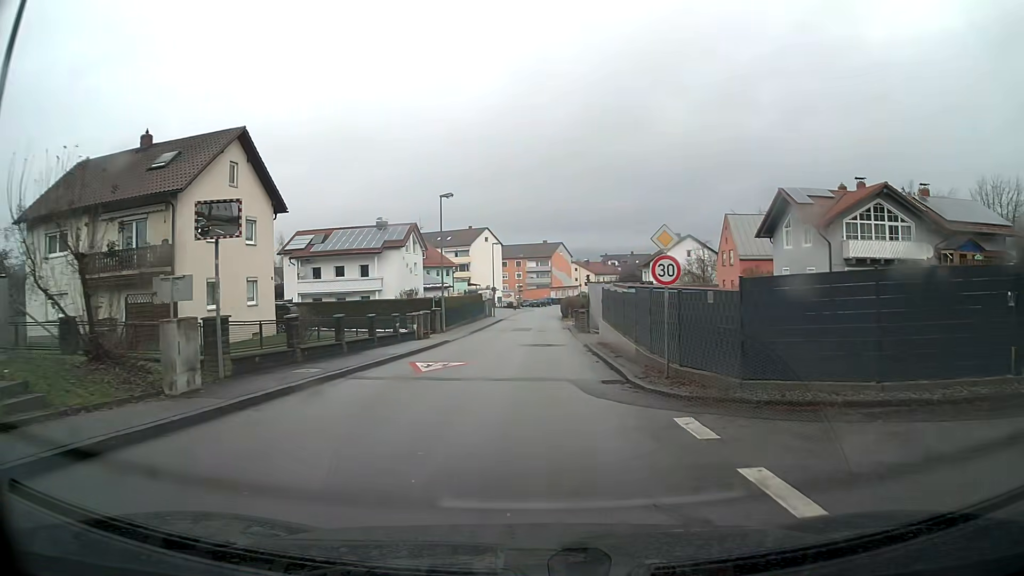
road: unclassified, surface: asphalt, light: Day
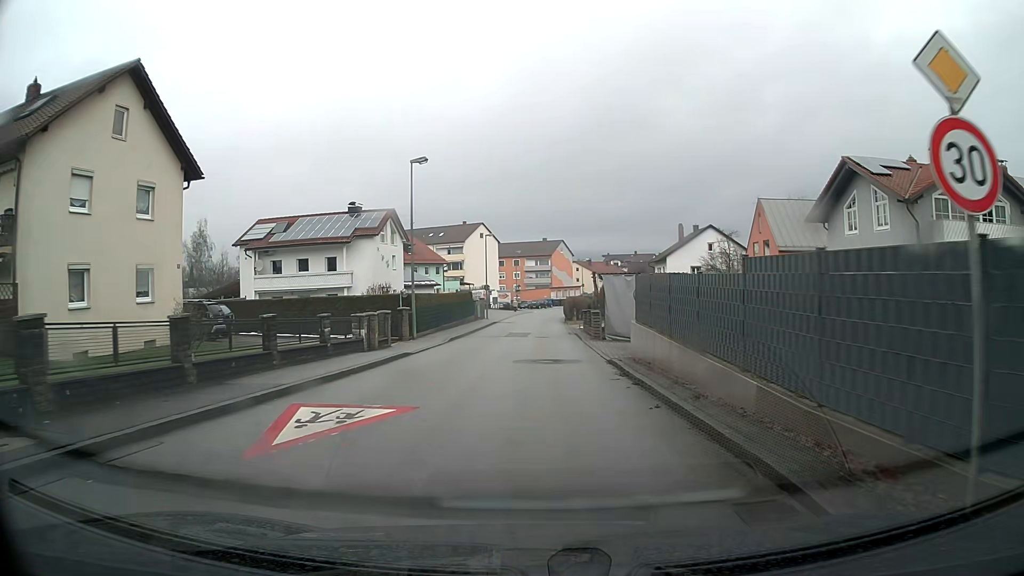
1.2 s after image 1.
(0.0, +9.6) m; 0°
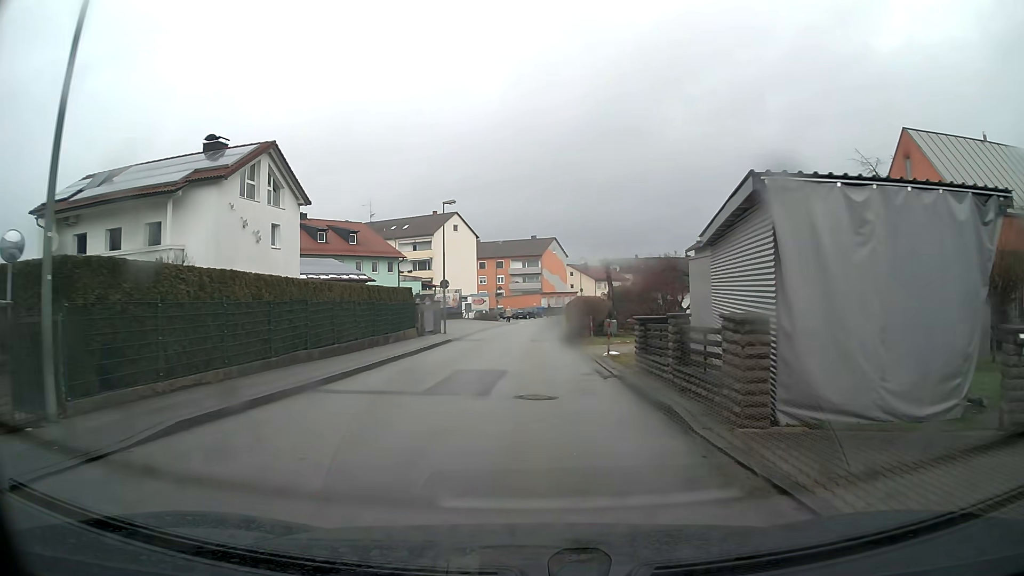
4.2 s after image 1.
(+0.1, +23.8) m; +1°
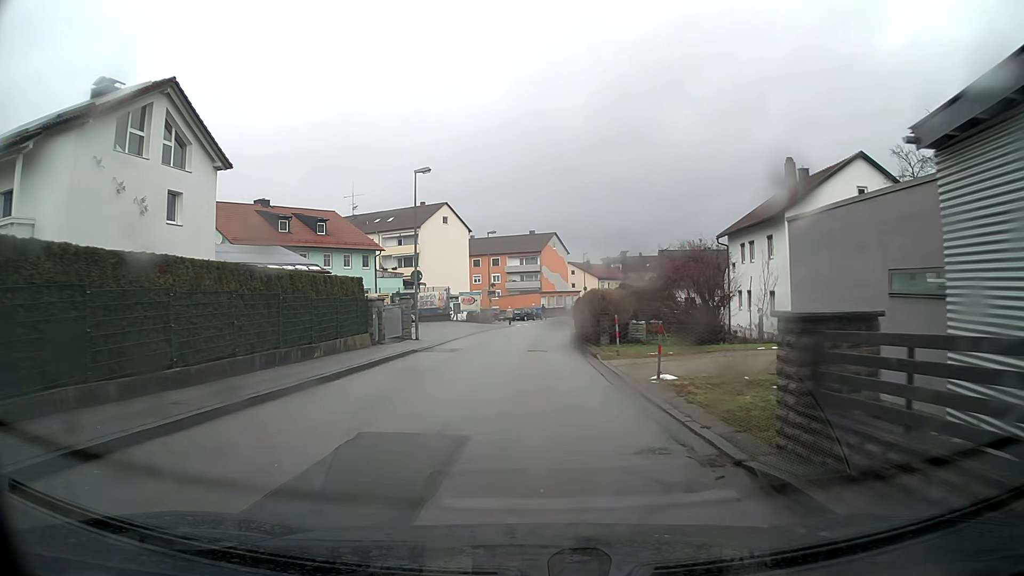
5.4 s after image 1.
(0.0, +9.6) m; 0°
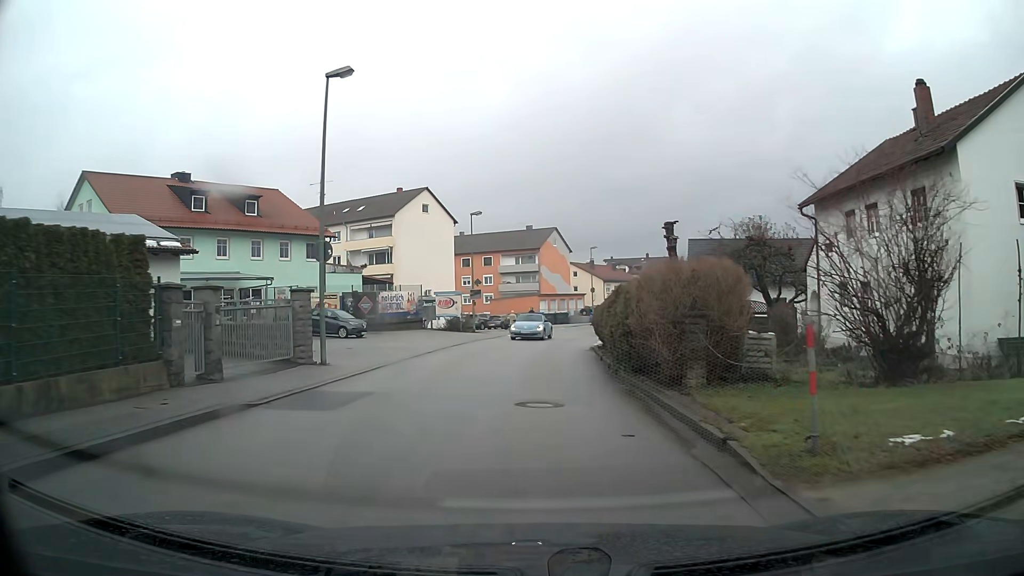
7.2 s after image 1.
(0.0, +14.3) m; 0°
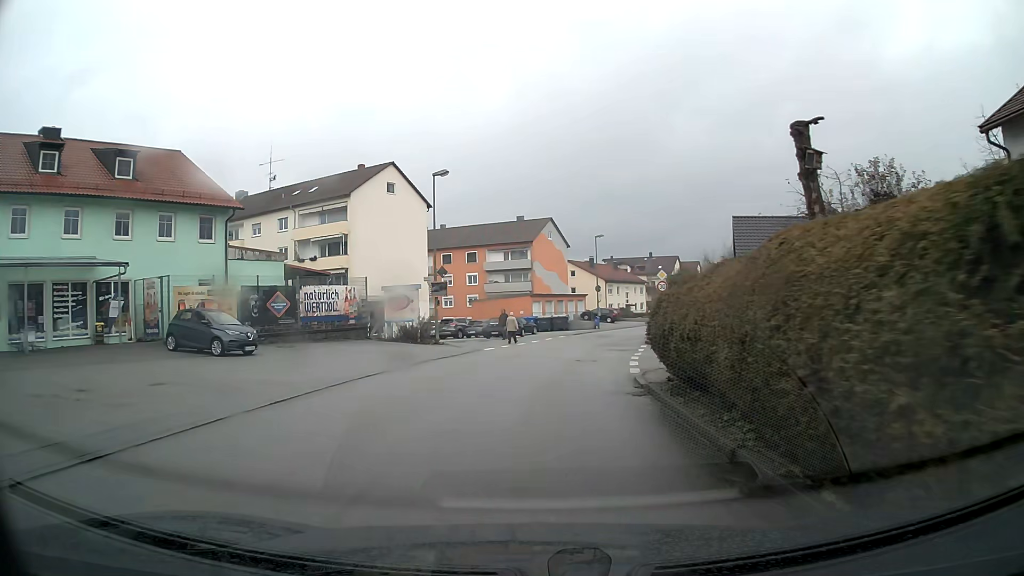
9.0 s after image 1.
(+0.1, +14.3) m; 0°
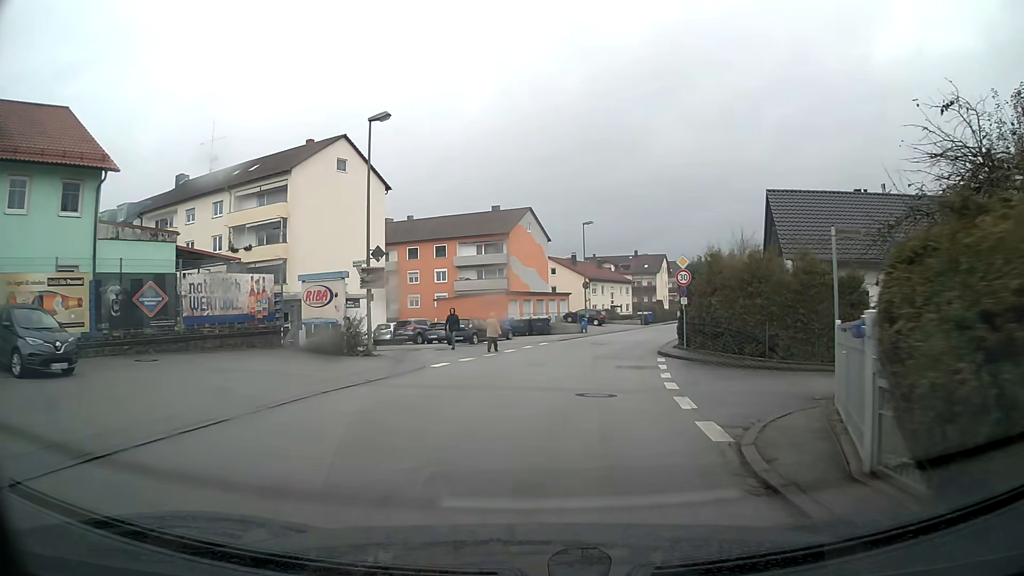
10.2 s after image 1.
(+0.2, +9.5) m; +3°
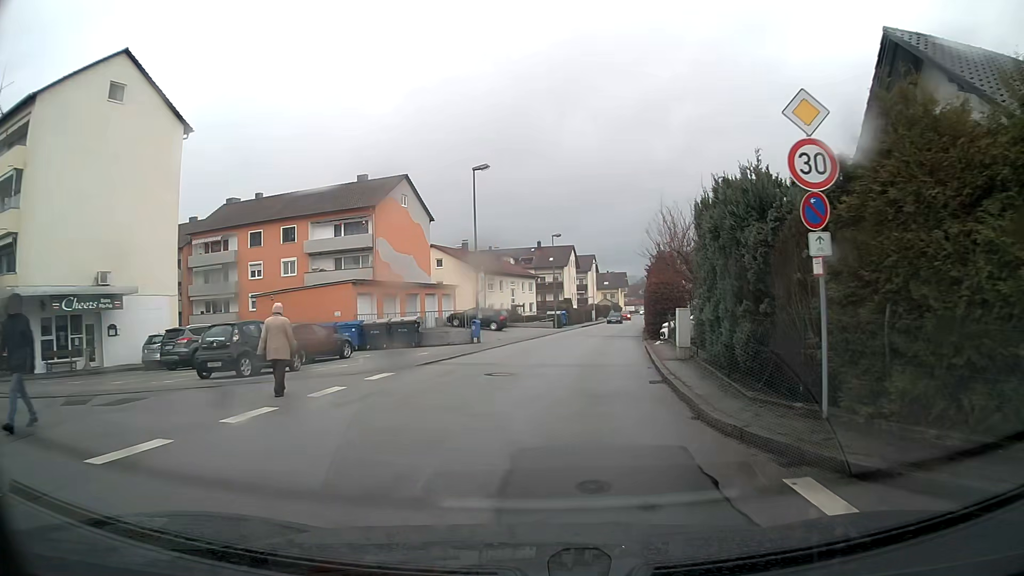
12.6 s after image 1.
(+1.4, +19.0) m; +9°
(0, +10) (+1, +20) (+3, +30) (+4, +40) (+5, +50) (+7, +60) (+9, +69) (+10, +79) (+12, +89) (+14, +99) m
